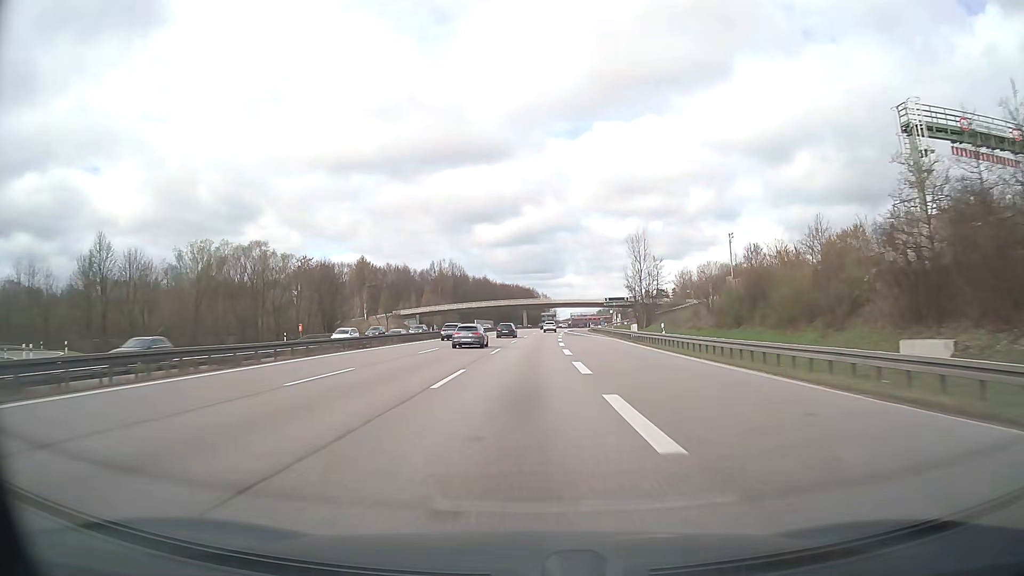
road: motorway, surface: asphalt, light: Day
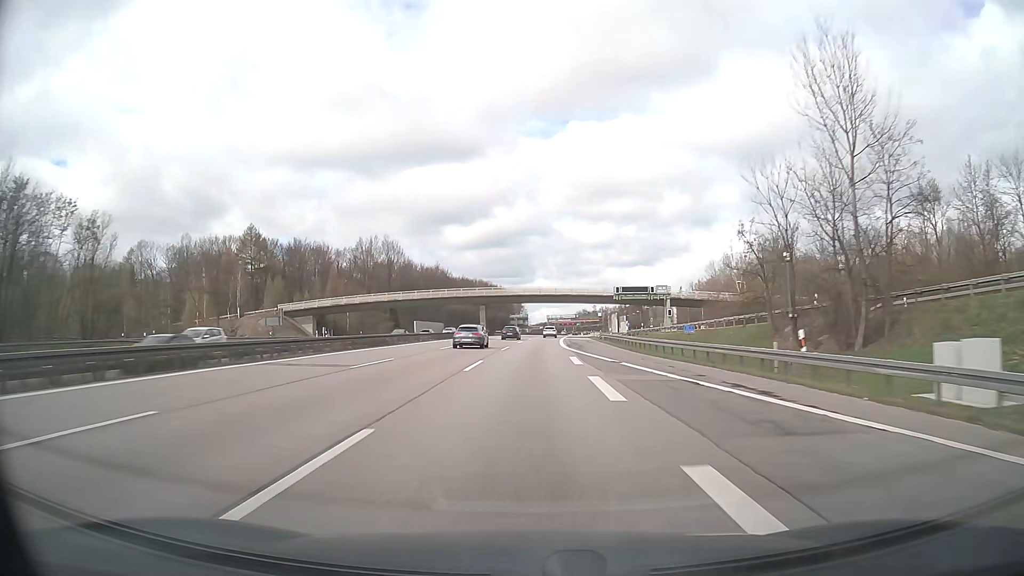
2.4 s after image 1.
(+1.6, +66.4) m; +3°
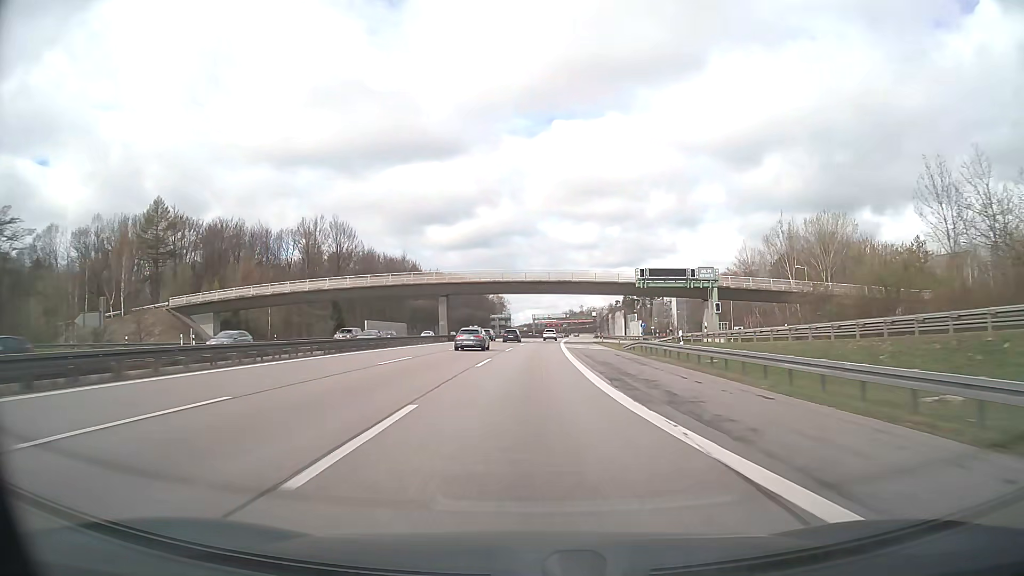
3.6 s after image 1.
(+0.3, +33.2) m; +1°
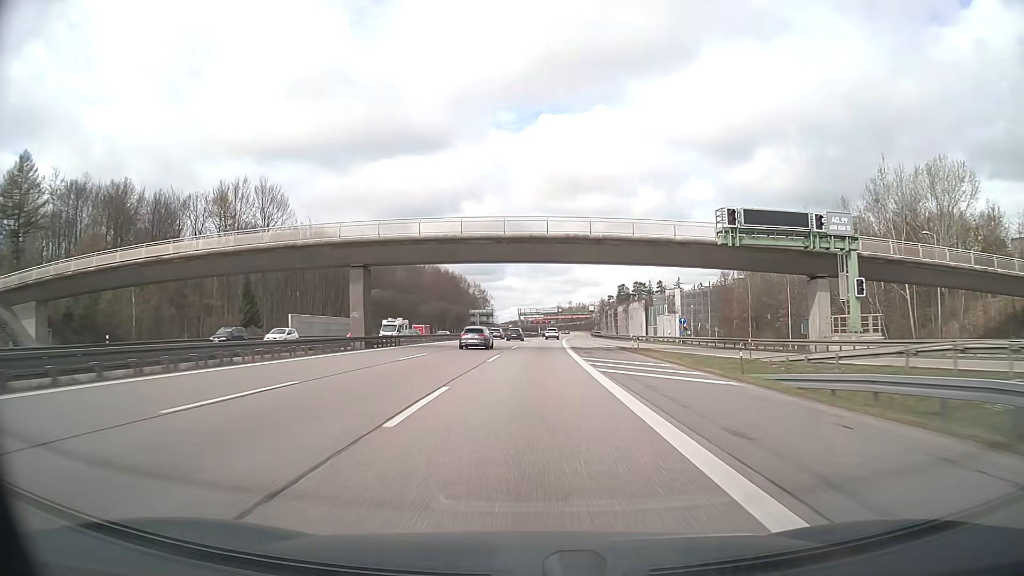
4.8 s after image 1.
(+0.3, +33.2) m; +1°
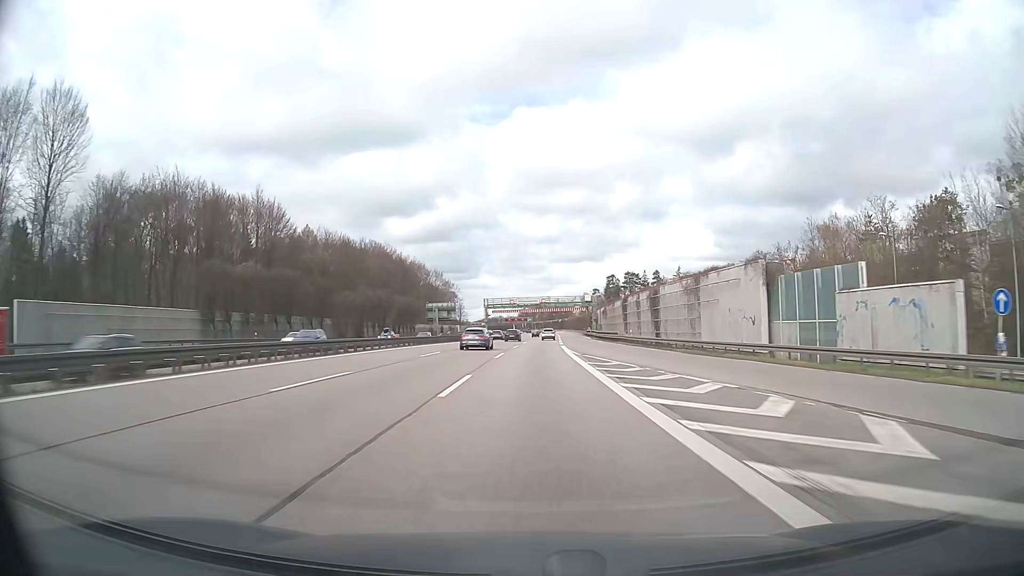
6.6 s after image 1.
(+1.0, +49.8) m; +2°
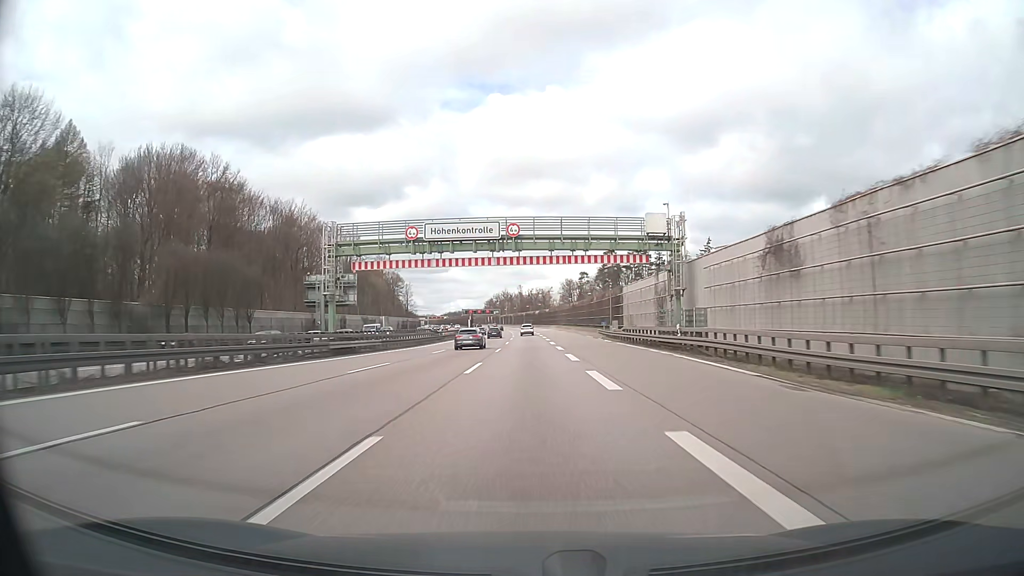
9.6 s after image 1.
(+2.0, +83.4) m; +2°
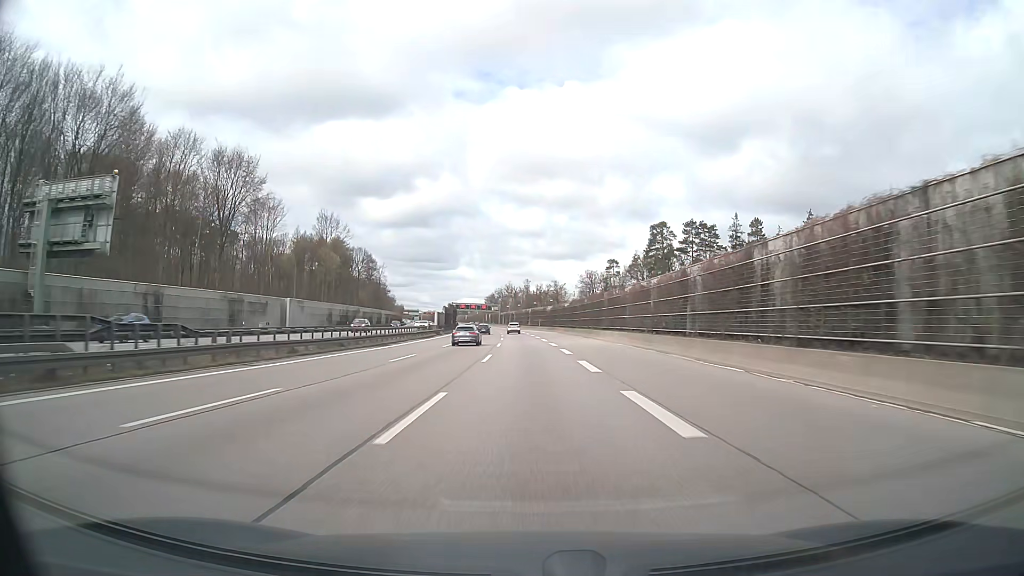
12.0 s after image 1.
(+0.1, +66.8) m; 0°
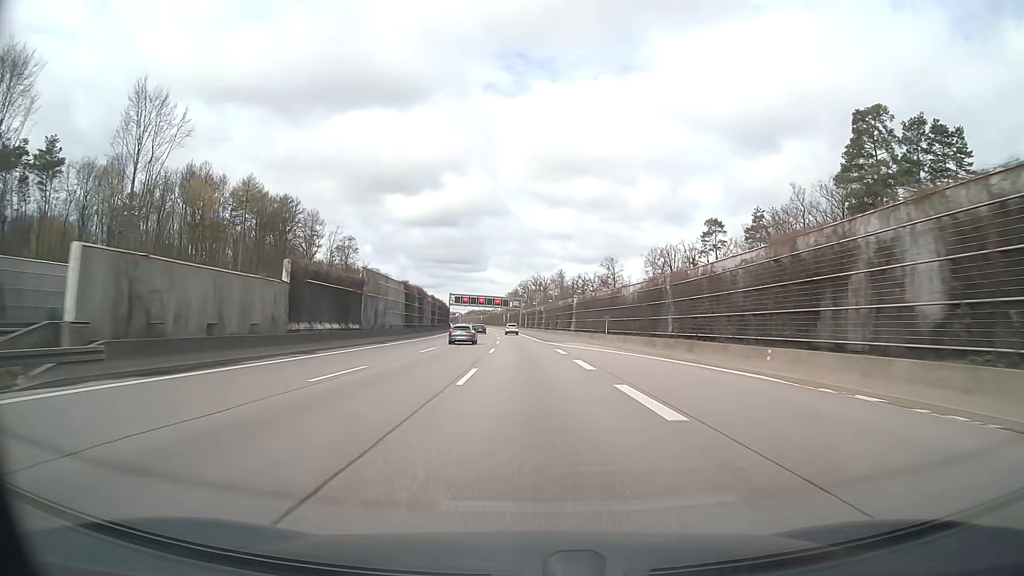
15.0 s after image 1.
(-1.3, +83.0) m; -2°
(0, +10) (0, +20) (0, +30) (0, +40) (-1, +50) (-1, +60) (-1, +70) (-2, +80) (-2, +90) (-3, +100) m
